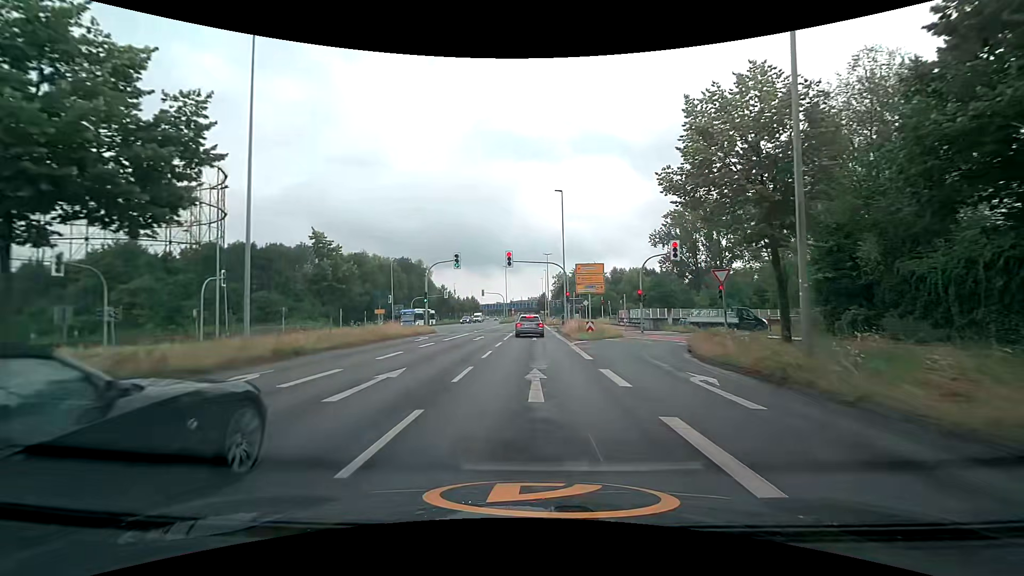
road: secondary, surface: asphalt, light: Day
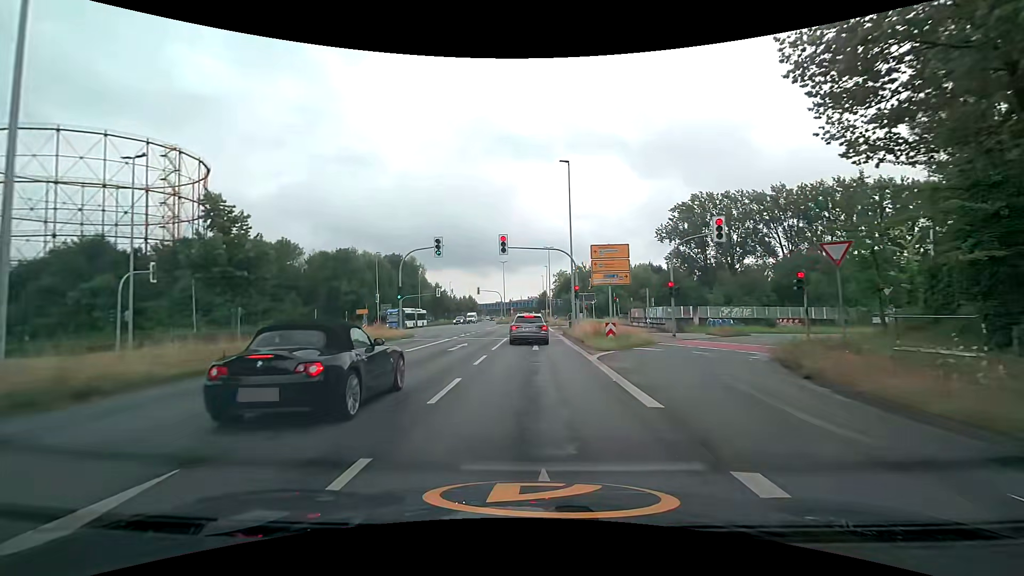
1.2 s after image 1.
(0.0, +8.2) m; 0°
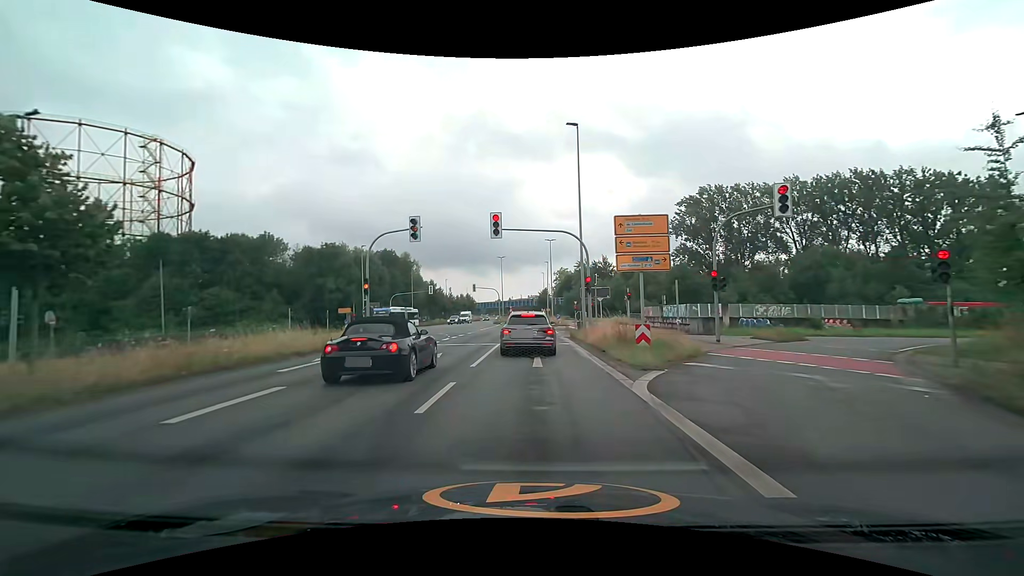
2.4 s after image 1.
(0.0, +6.6) m; 0°
(0, +10) (0, +20) (0, +30) (0, +40) (0, +50) (+1, +60) (+1, +70) (+1, +80) (+1, +90) (+1, +100) m
